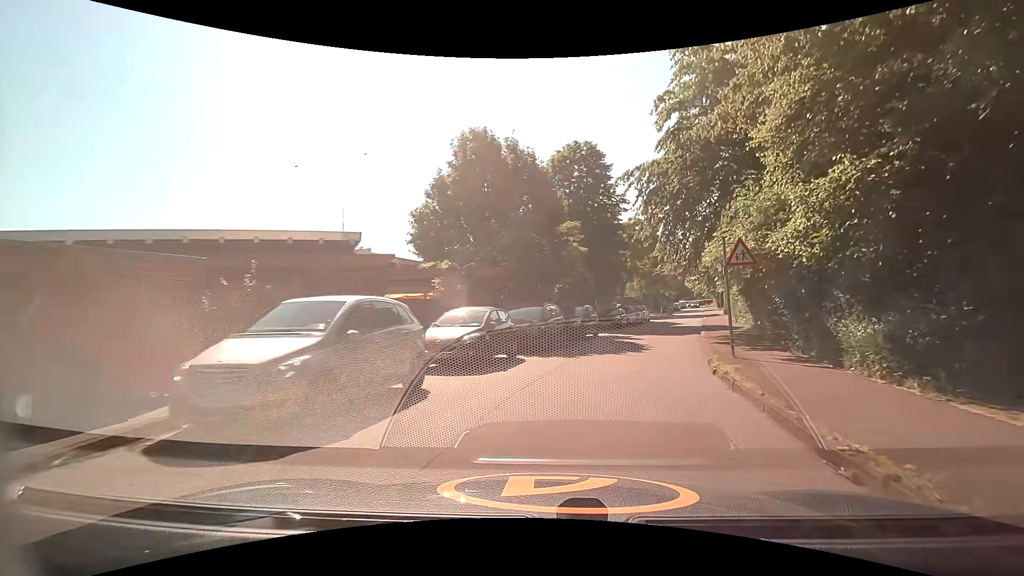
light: Day
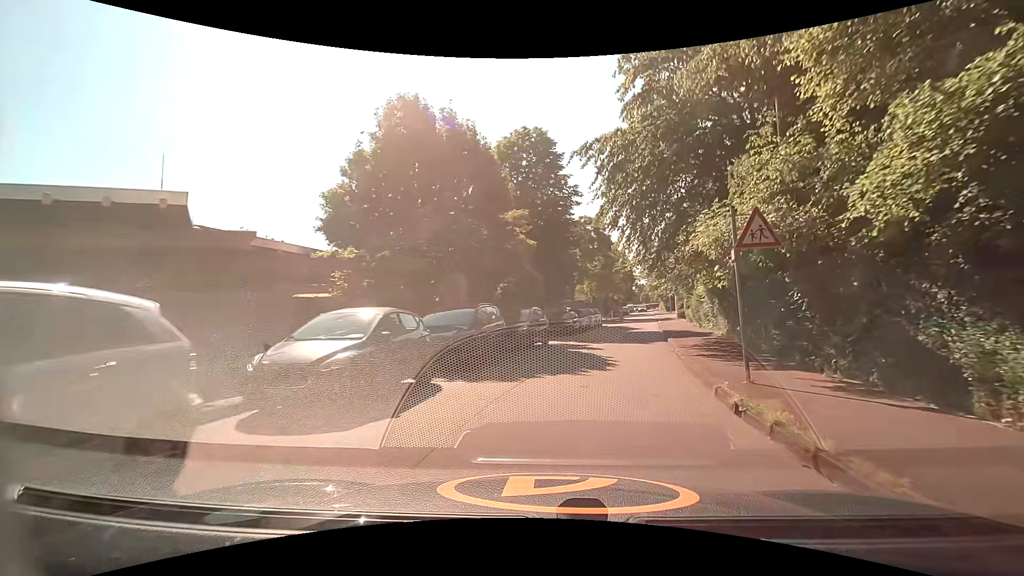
(+0.2, +4.7) m; +5°
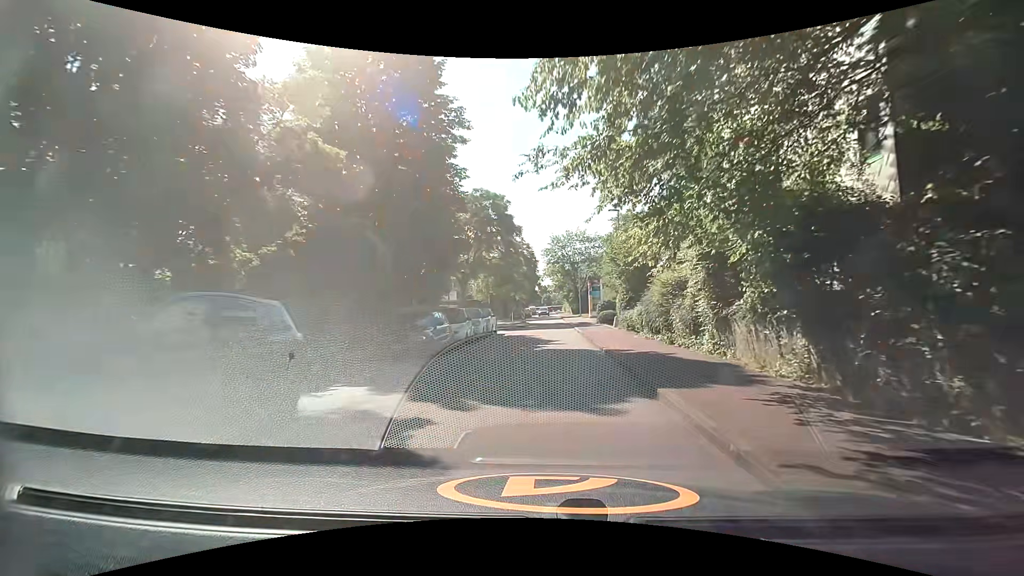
(+1.7, +14.3) m; +11°
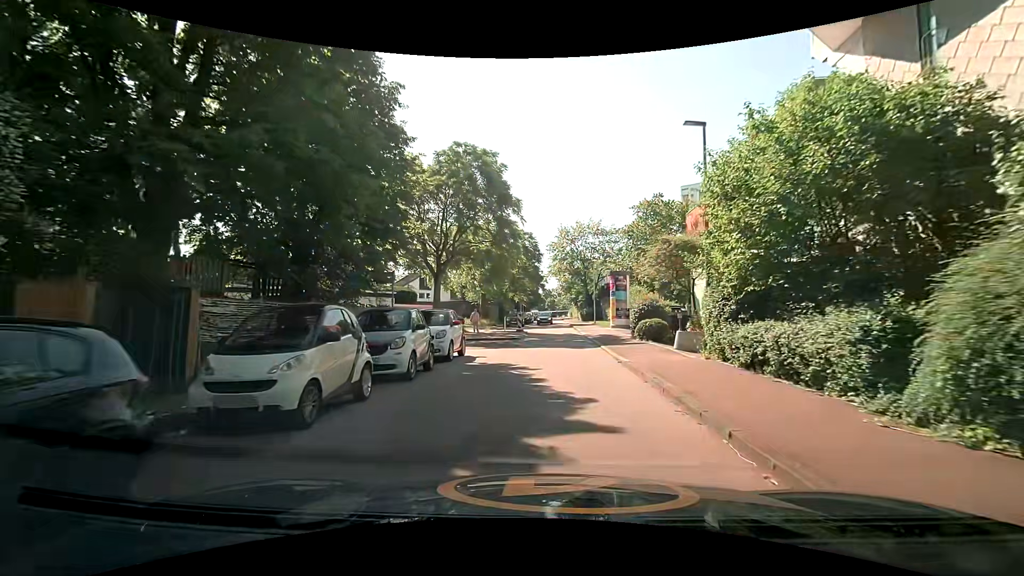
(-0.1, +13.2) m; -1°
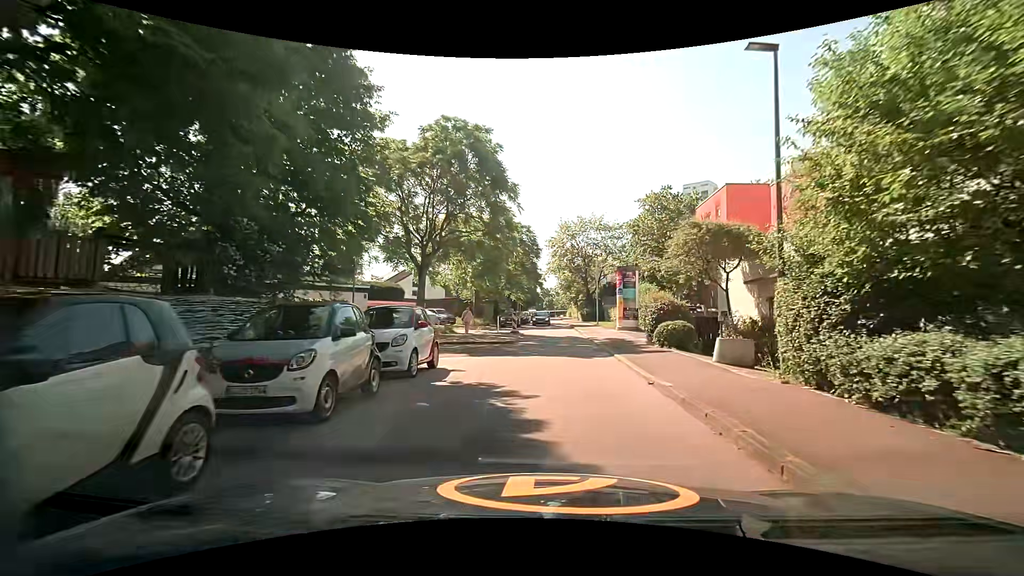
(0.0, +4.0) m; +1°
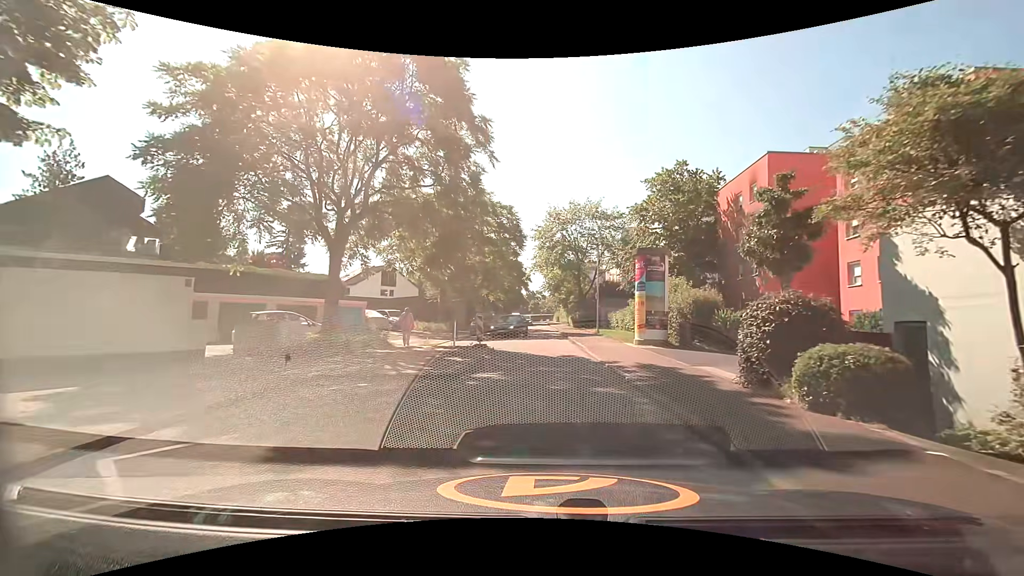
(+0.1, +10.9) m; +3°
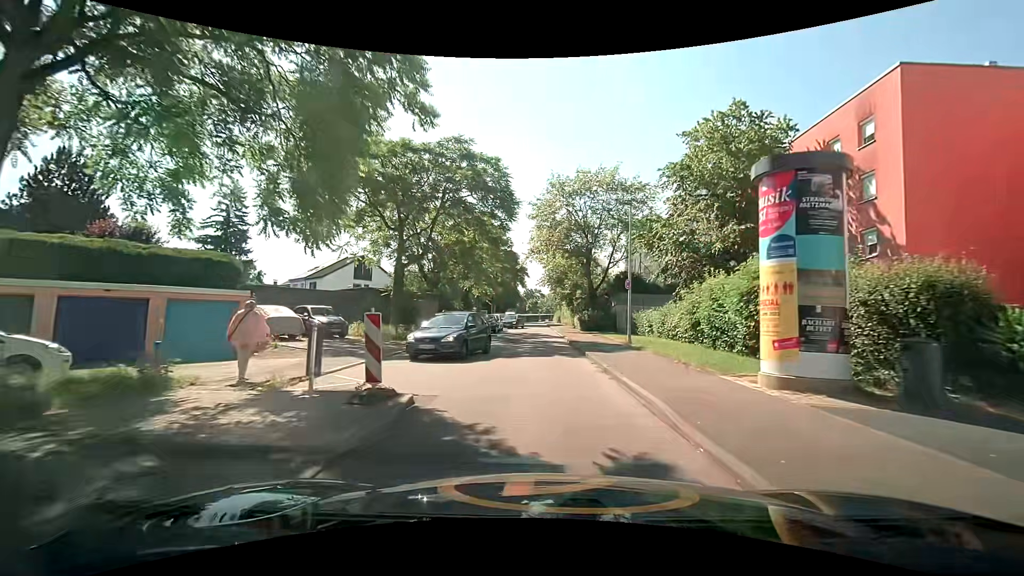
(-0.3, +12.8) m; -1°
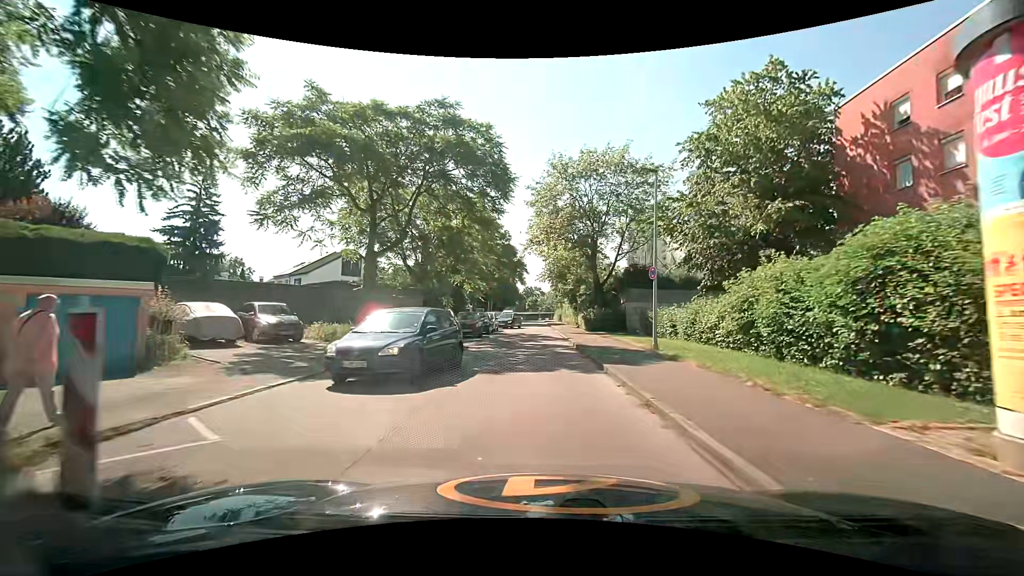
(-0.1, +4.8) m; 0°
(0, +10) (0, +20) (0, +30) (-1, +40) (-1, +50) (-1, +60) (-2, +70) (-2, +80) (-3, +90) (-2, +100) m
